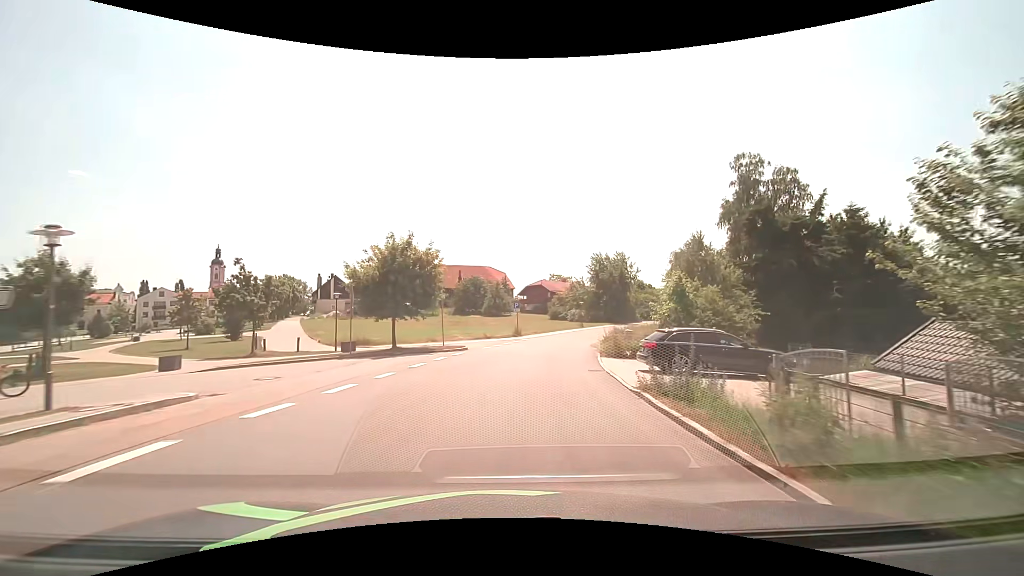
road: tertiary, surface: asphalt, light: Day
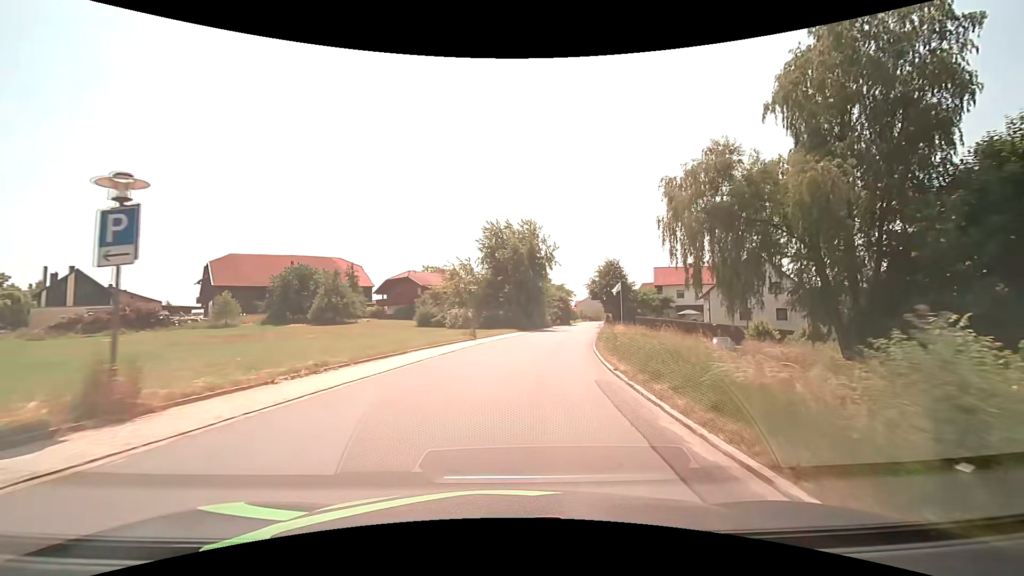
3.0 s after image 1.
(+4.4, +37.6) m; +13°
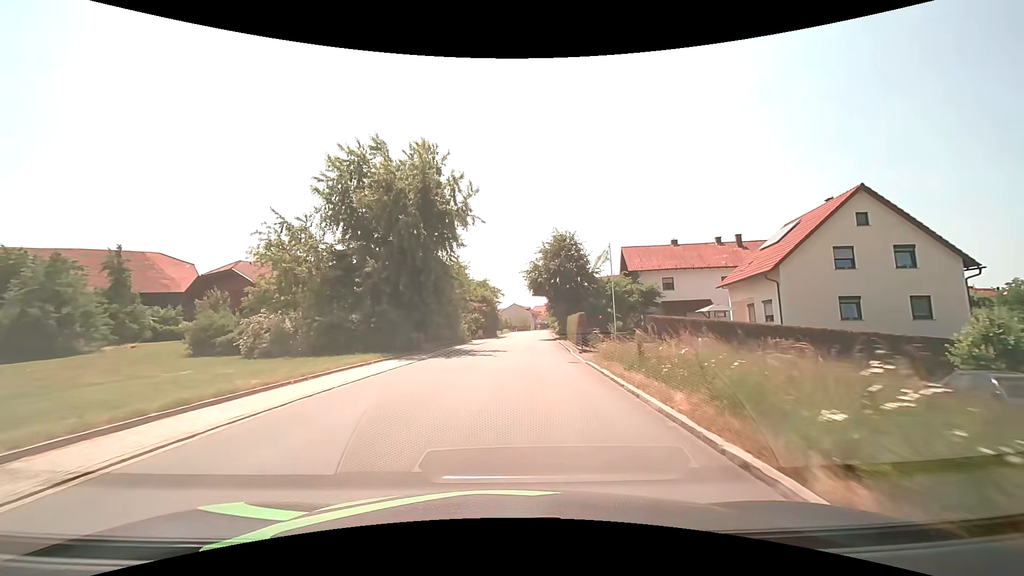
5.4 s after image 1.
(+2.7, +29.9) m; +9°
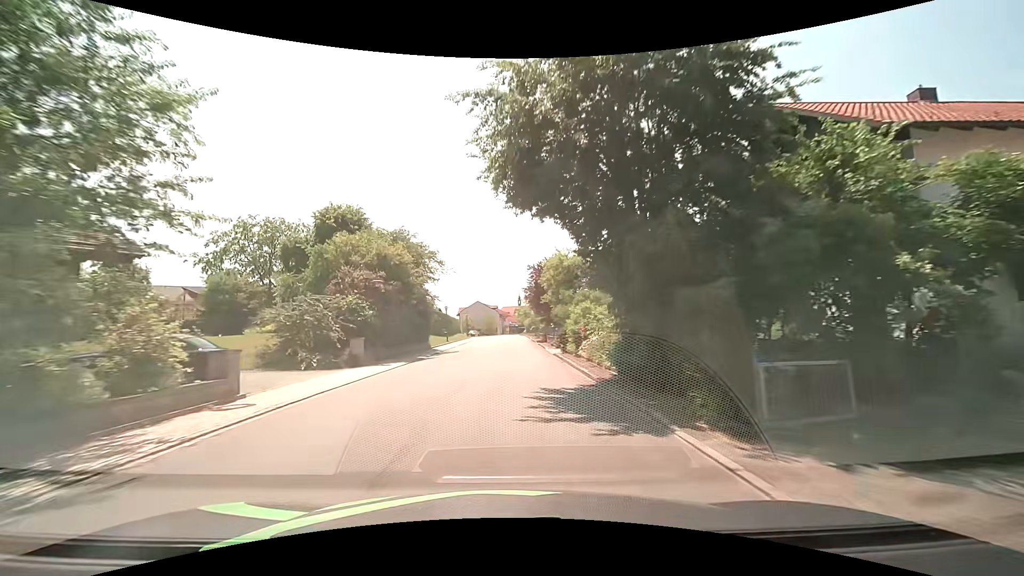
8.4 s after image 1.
(+1.5, +37.5) m; +4°
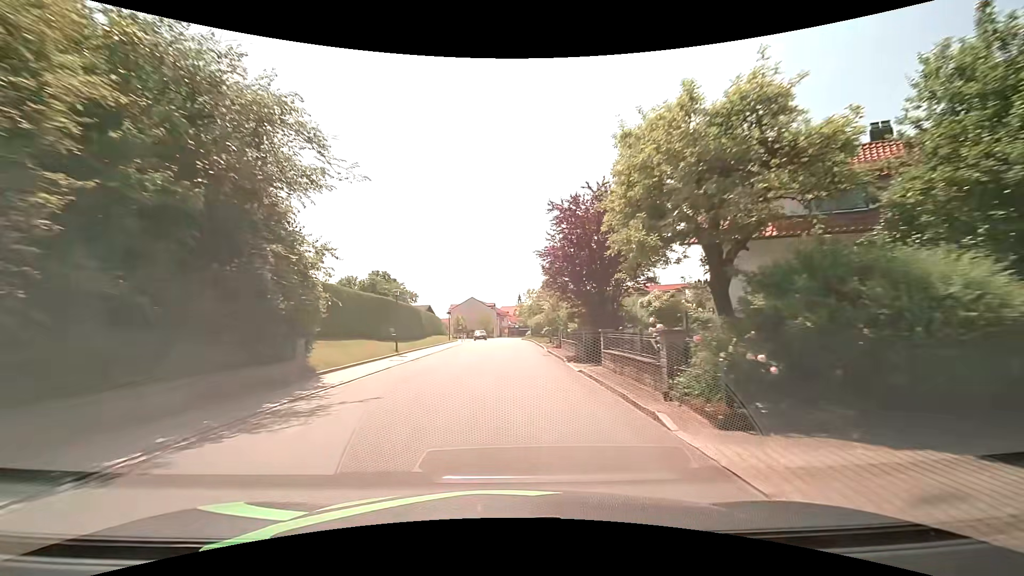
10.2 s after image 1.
(-0.2, +22.7) m; 0°
(0, +10) (0, +20) (0, +30) (0, +40) (0, +50) (0, +60) (-1, +70) (-2, +80) (-5, +90) (-9, +99) m
